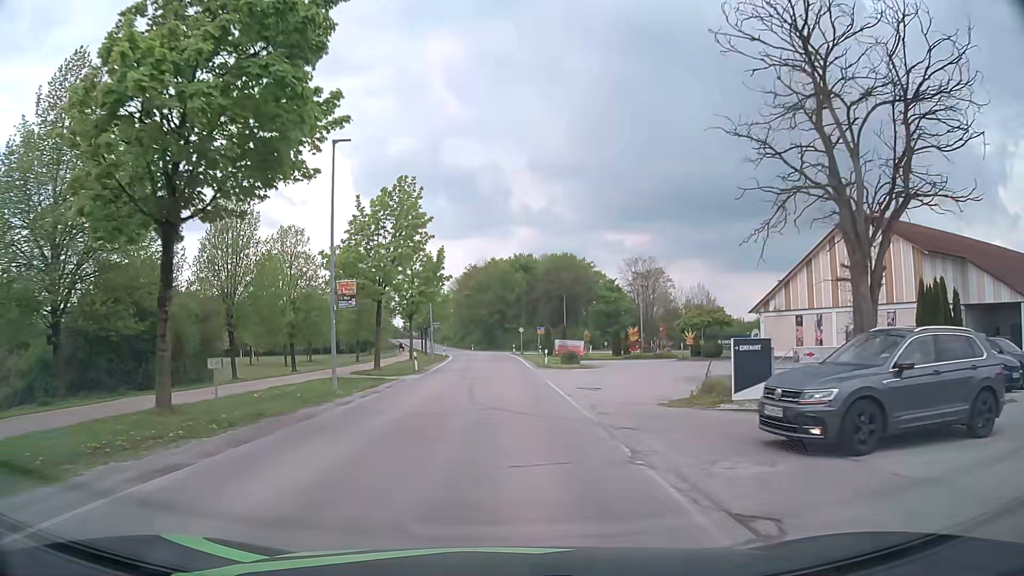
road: tertiary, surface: asphalt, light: Day
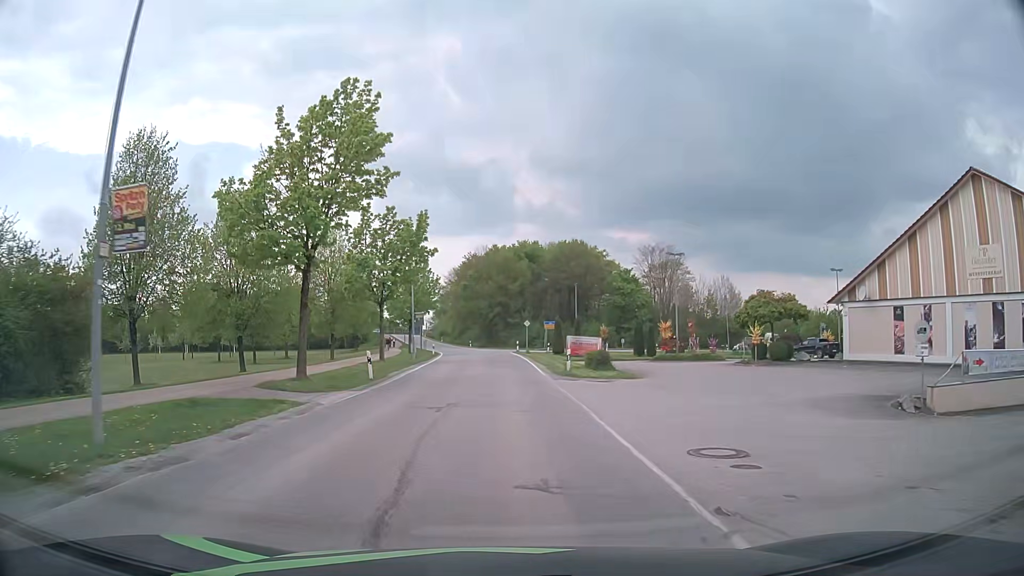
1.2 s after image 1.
(+0.1, +13.0) m; +1°
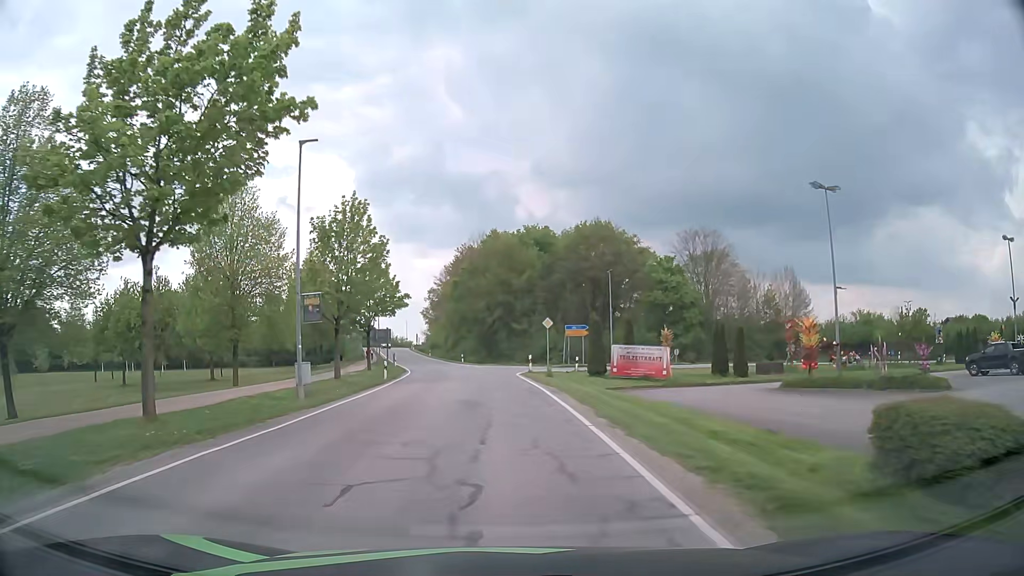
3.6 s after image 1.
(-0.1, +26.6) m; -1°
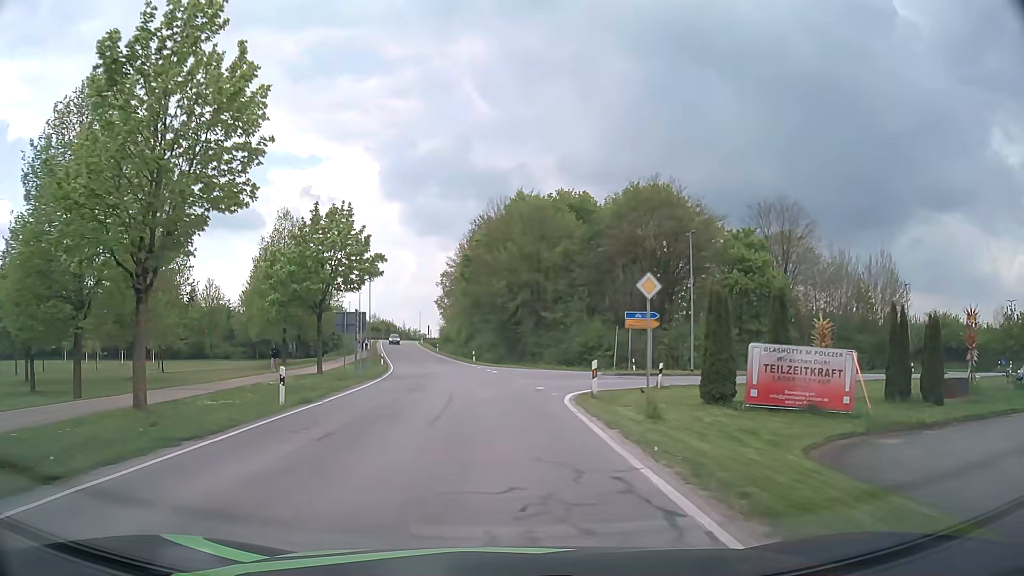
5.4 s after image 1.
(-0.2, +20.0) m; -2°
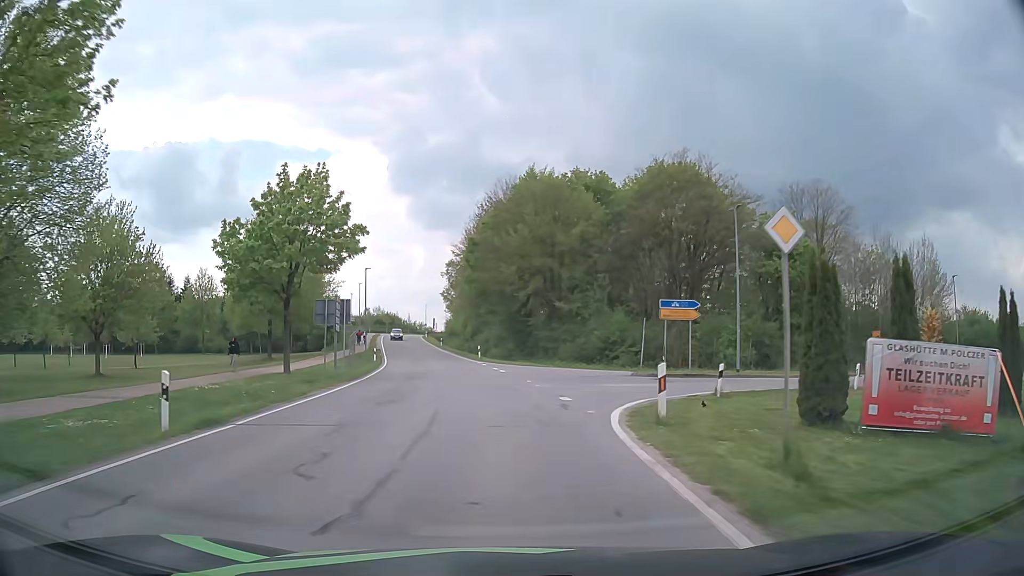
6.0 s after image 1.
(-0.1, +6.7) m; -1°
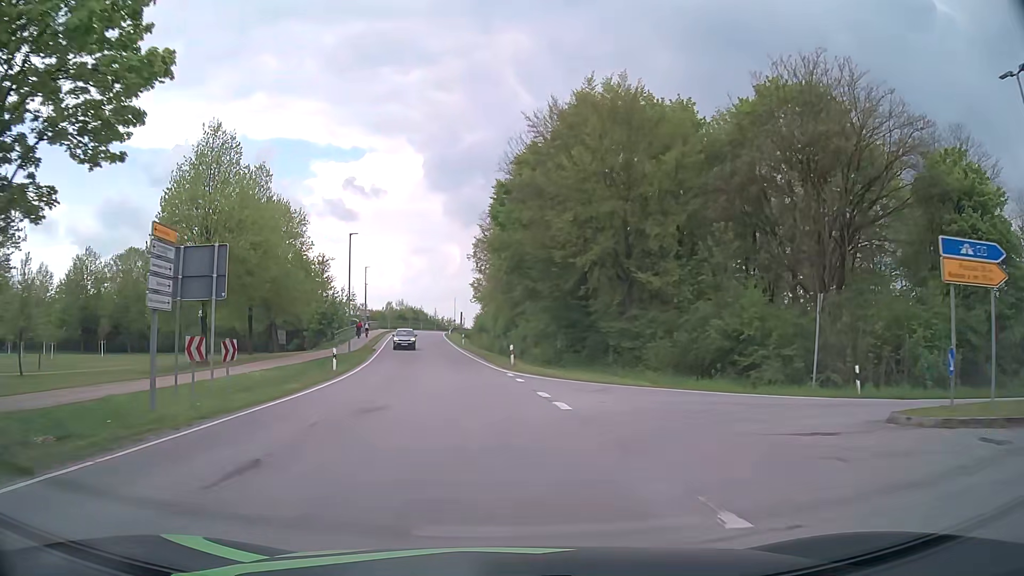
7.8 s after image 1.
(-0.6, +20.2) m; -3°
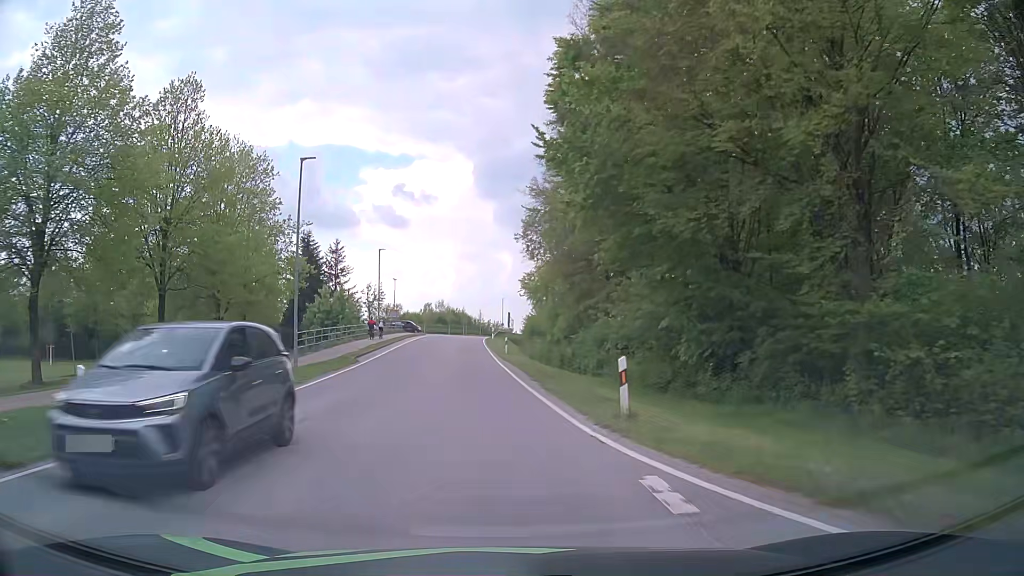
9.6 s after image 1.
(-0.6, +20.8) m; -4°
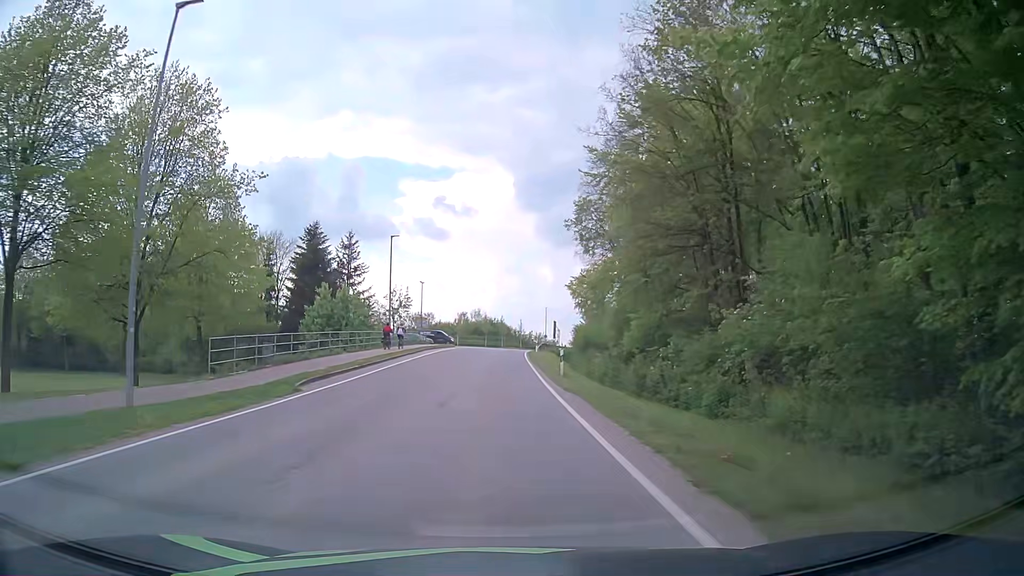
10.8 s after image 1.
(-0.6, +14.4) m; -4°
(0, +10) (0, +20) (0, +30) (0, +40) (0, +50) (0, +60) (+1, +70) (+2, +80) (+4, +90) (+6, +100) m
